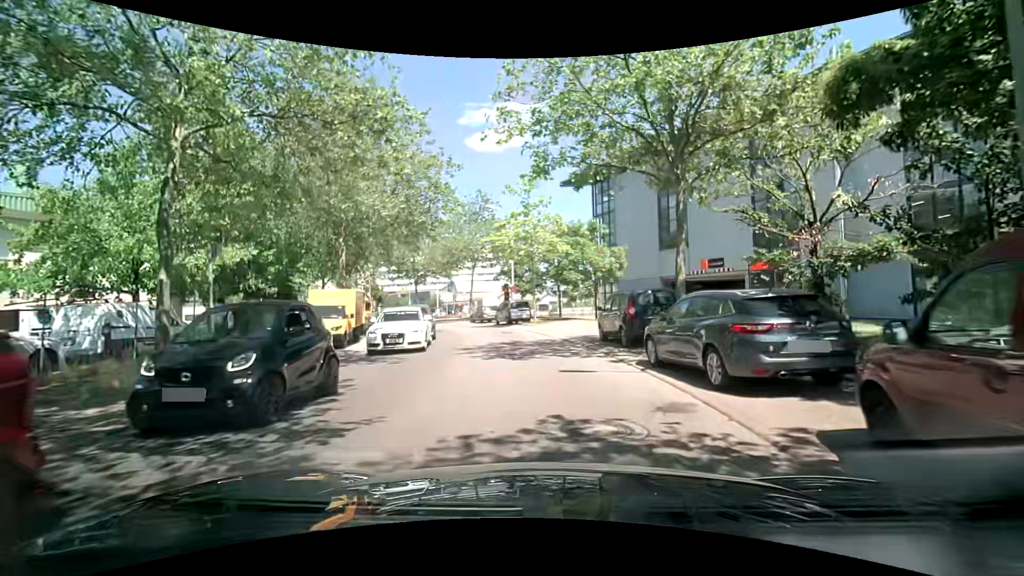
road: tertiary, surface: asphalt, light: Day
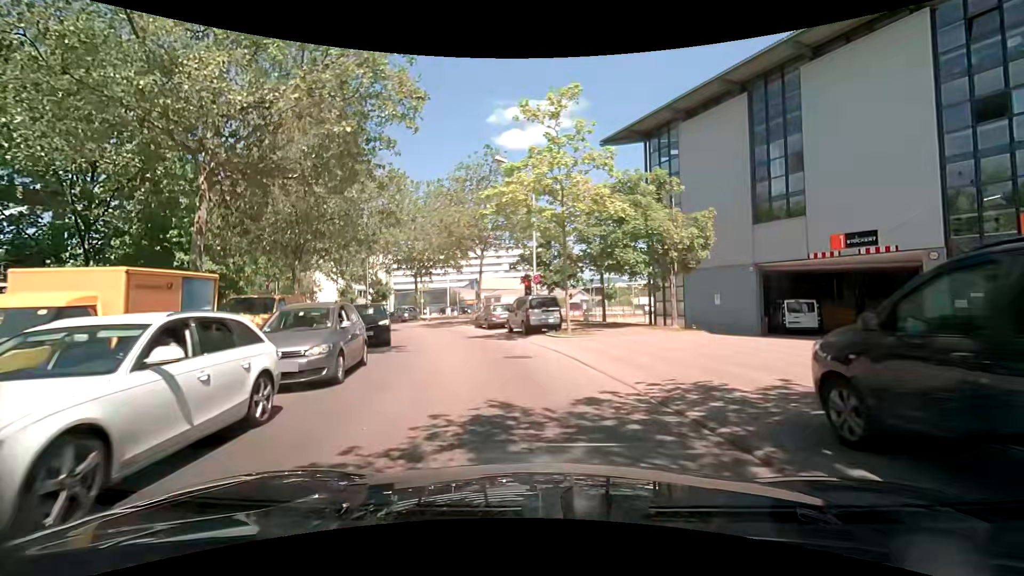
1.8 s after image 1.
(-0.3, +12.6) m; -4°
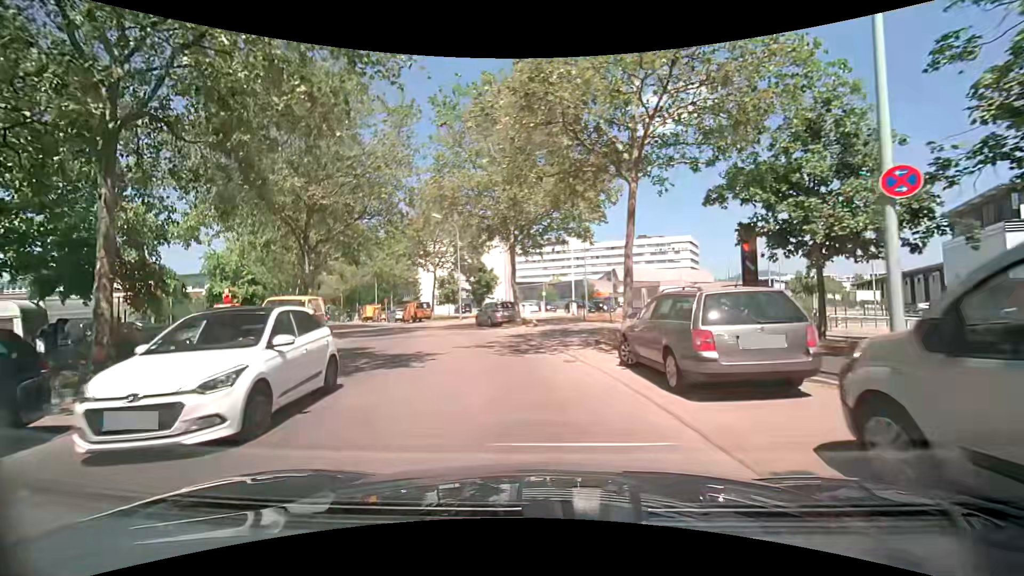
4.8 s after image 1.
(-2.2, +20.0) m; -16°
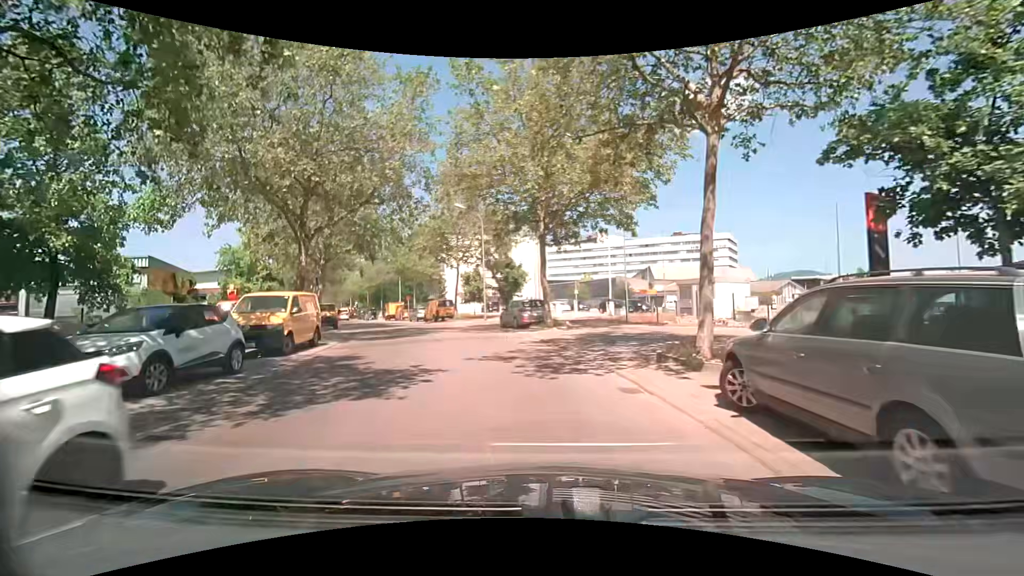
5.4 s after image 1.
(-0.1, +3.9) m; -3°
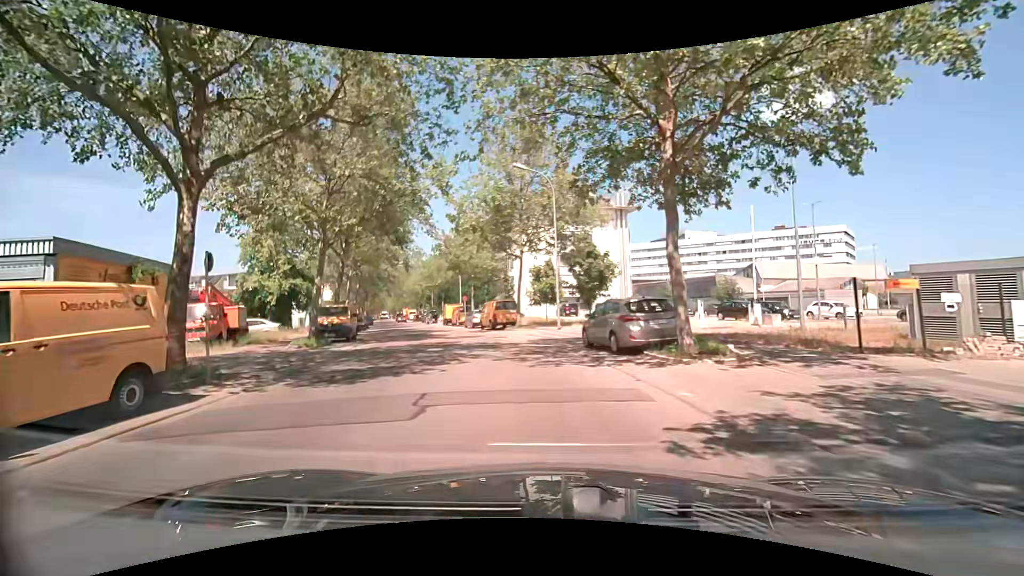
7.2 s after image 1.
(-0.9, +11.8) m; -9°
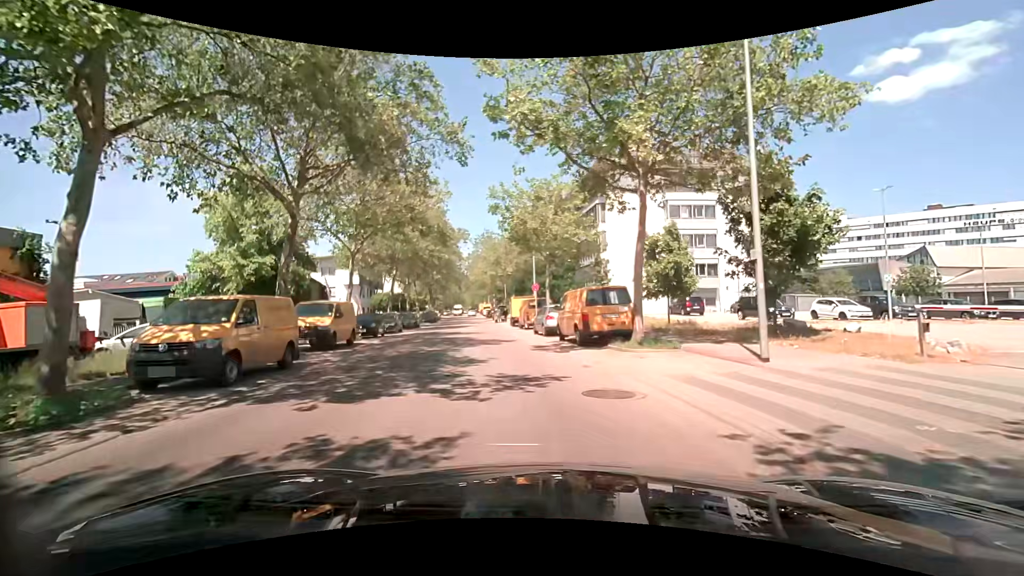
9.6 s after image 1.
(-1.5, +16.3) m; -10°
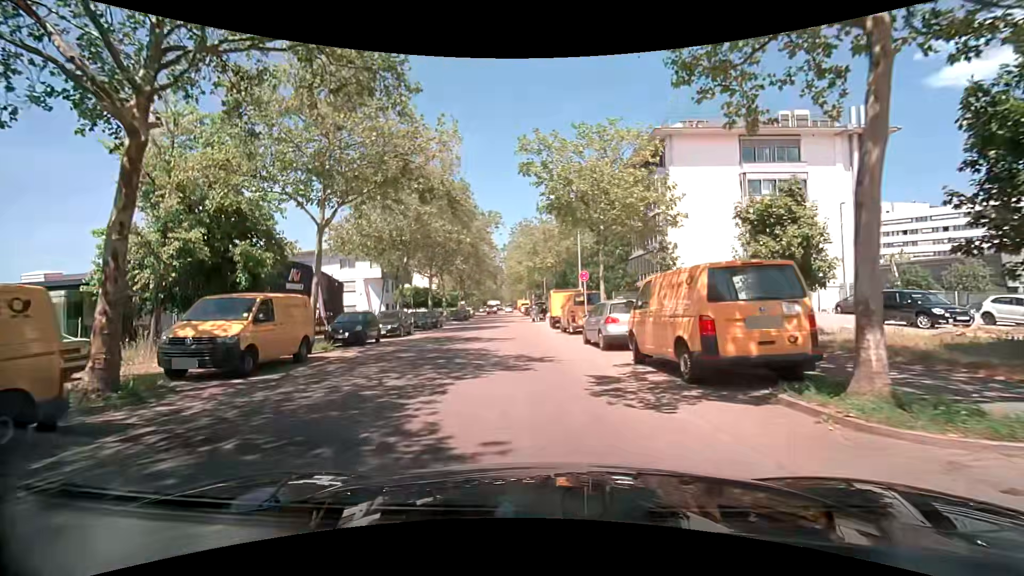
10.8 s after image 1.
(-0.3, +8.5) m; -4°
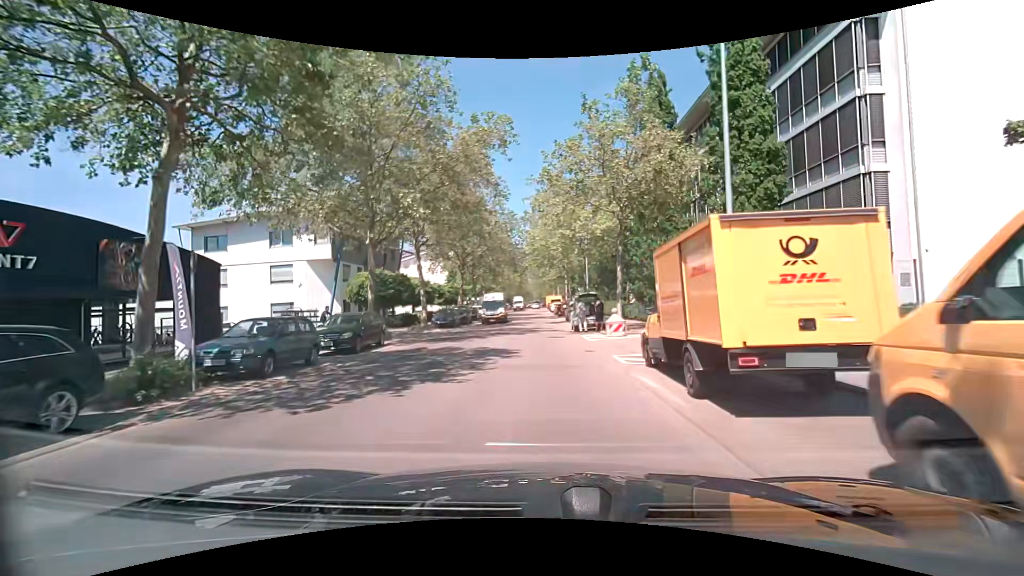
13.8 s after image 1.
(-1.0, +23.4) m; -3°
(0, +10) (0, +20) (0, +30) (0, +40) (-1, +50) (-1, +60) (-1, +70) (-1, +80) (-1, +90) (-2, +100) m
